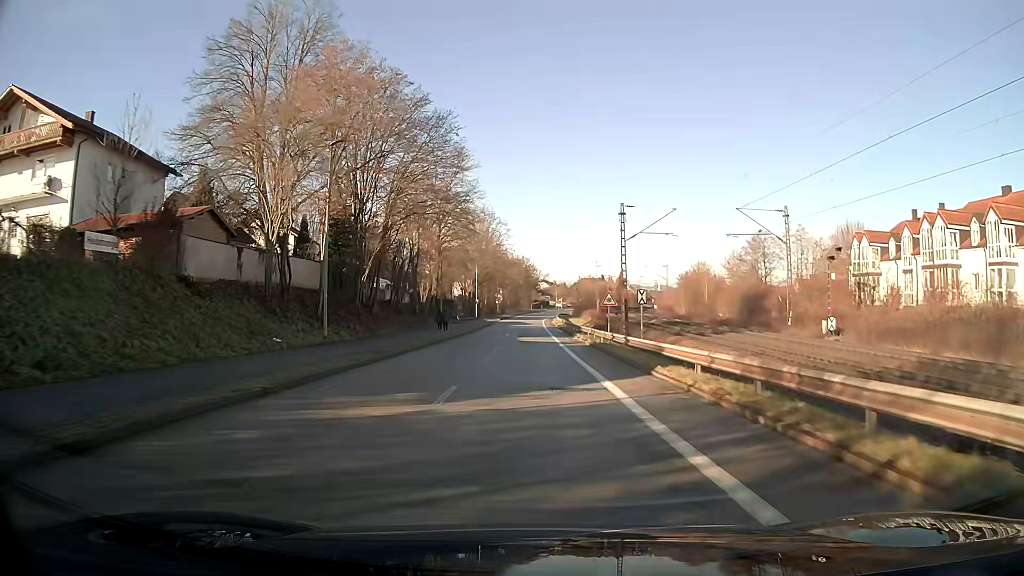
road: unclassified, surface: asphalt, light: Day
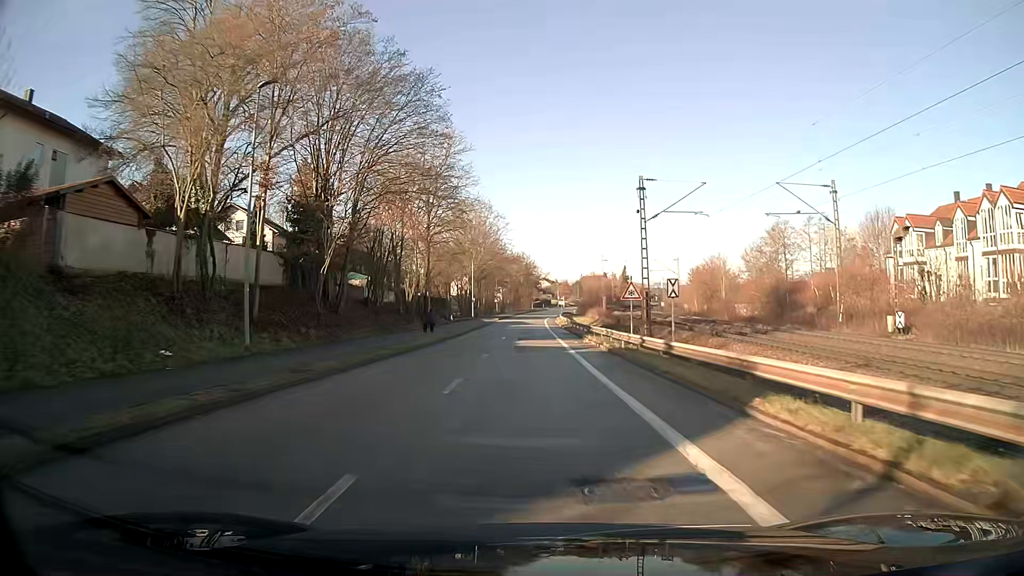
(0.0, +7.7) m; 0°
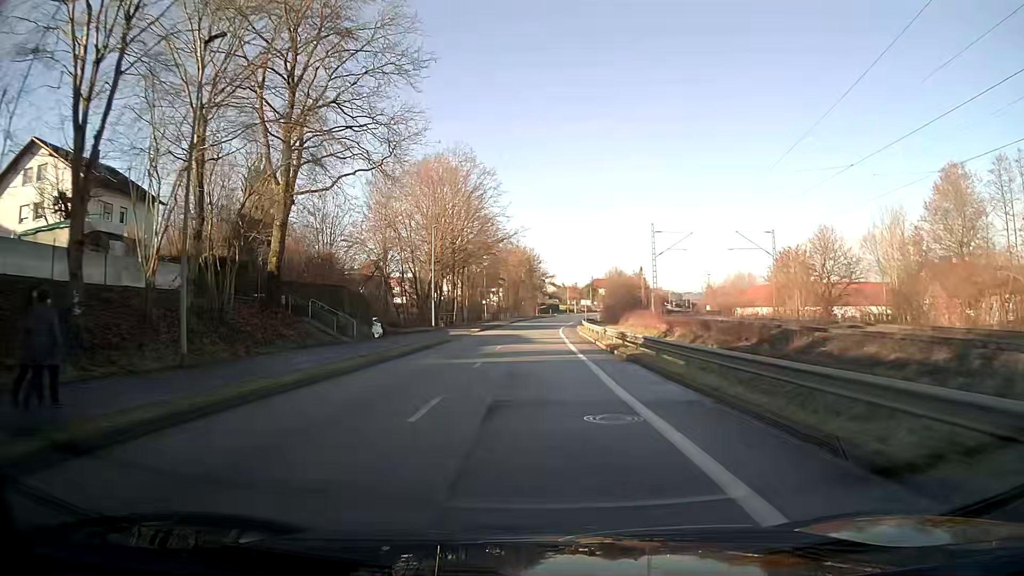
(-0.1, +39.2) m; 0°
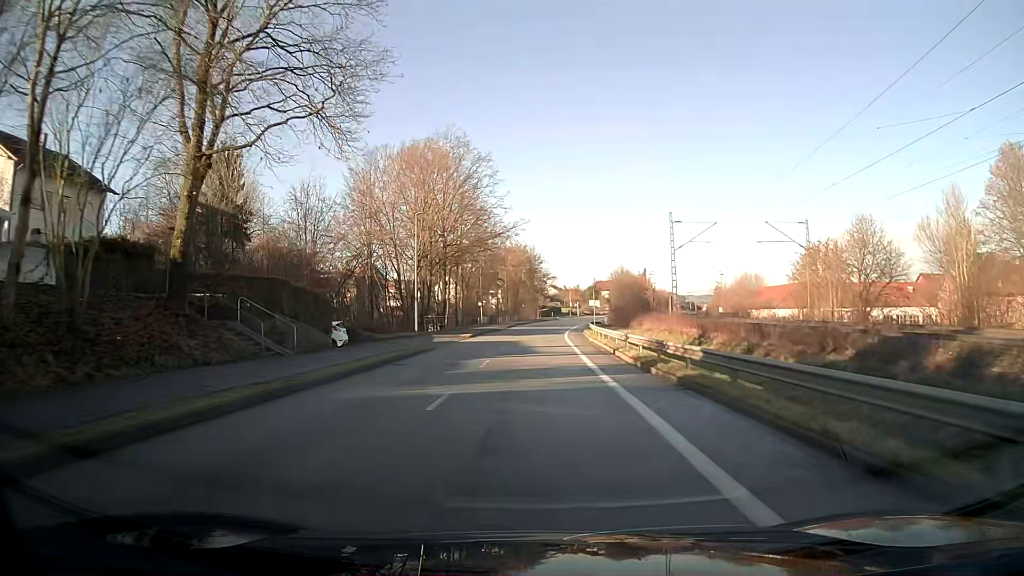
(0.0, +7.9) m; 0°
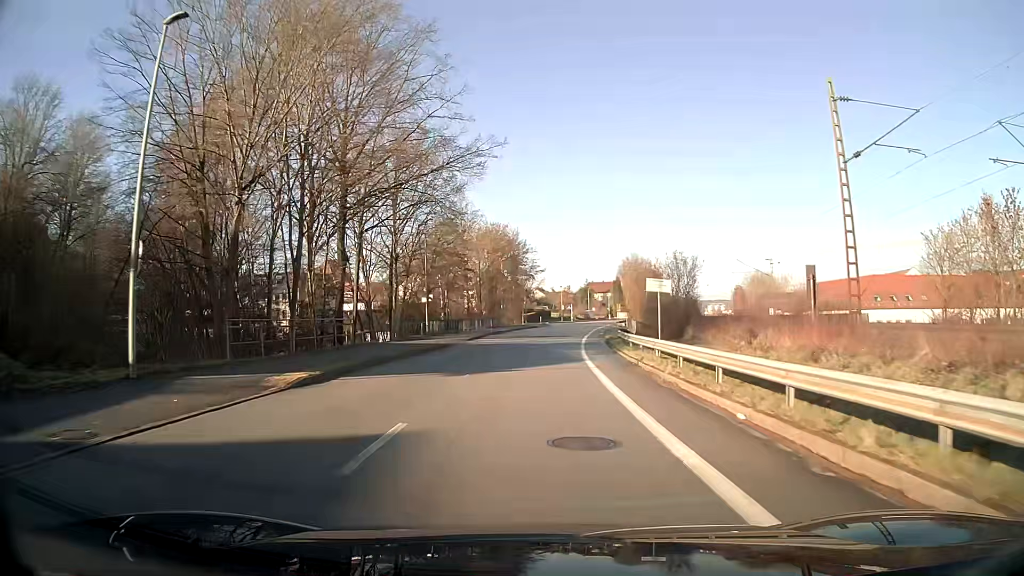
(+0.2, +31.4) m; +1°
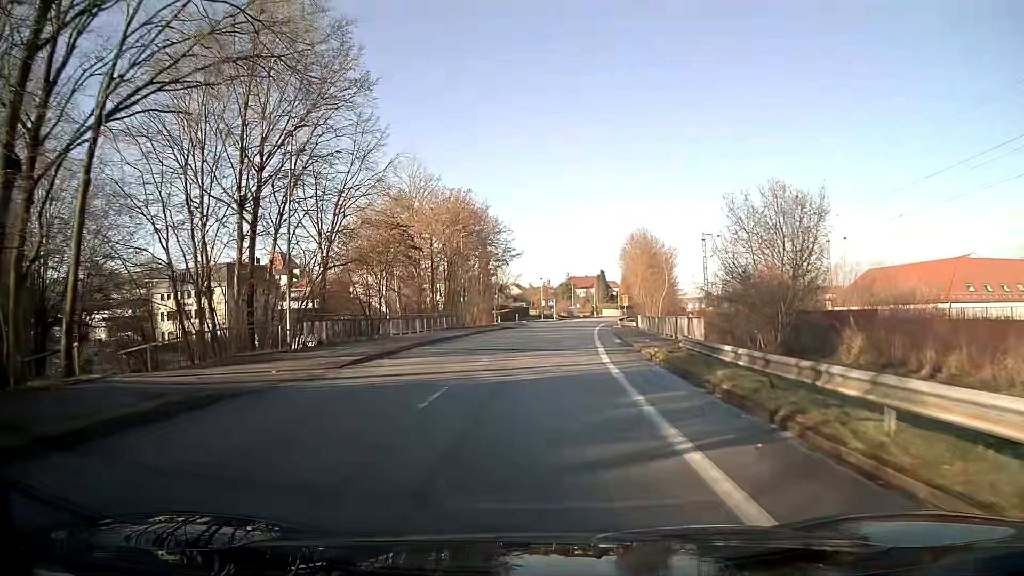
(+0.3, +23.2) m; +2°
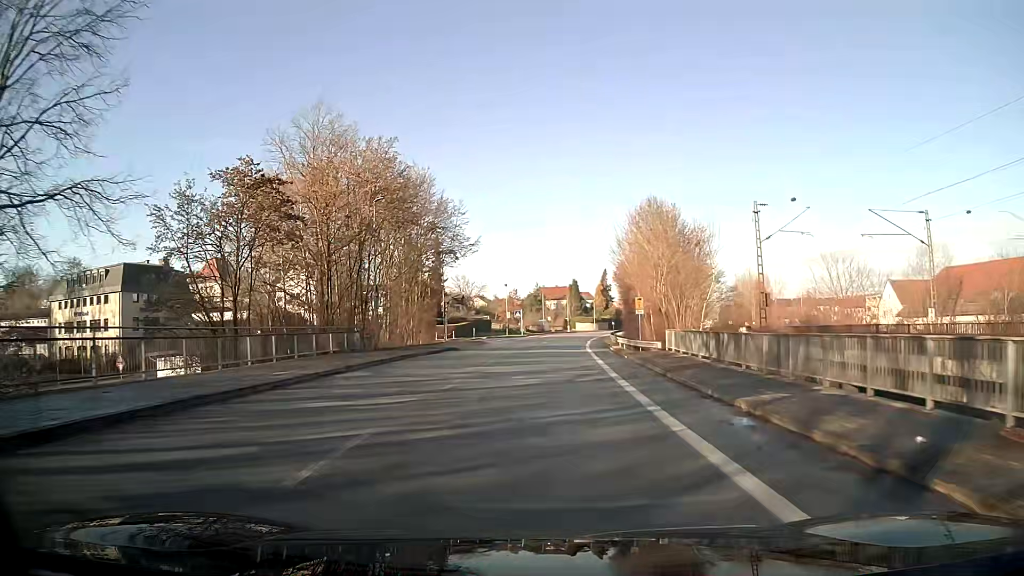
(+0.6, +22.8) m; +3°
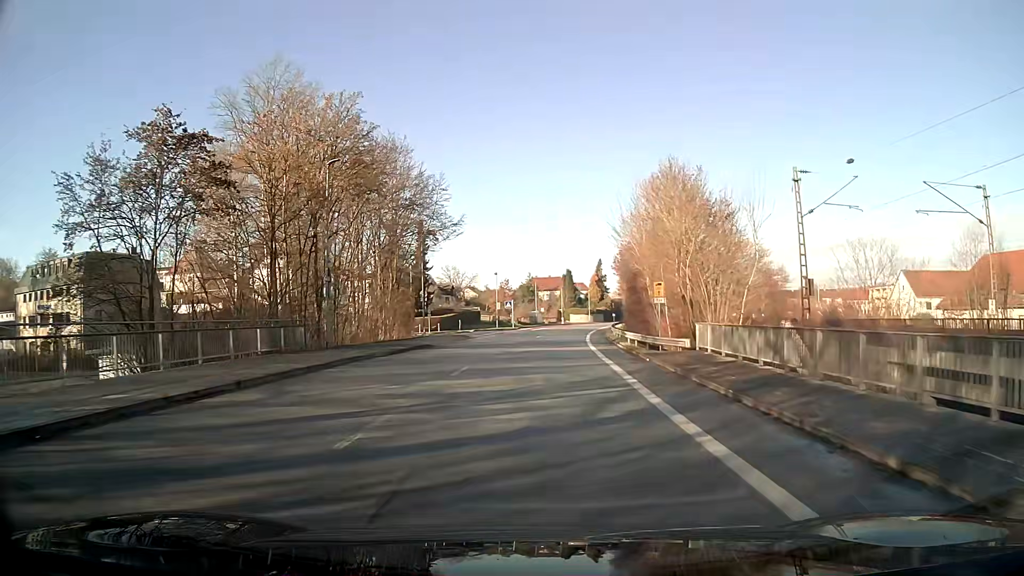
(0.0, +7.5) m; +1°
(0, +10) (0, +20) (+1, +30) (+1, +40) (+2, +50) (+3, +60) (+4, +70) (+5, +80) (+6, +90) (+8, +100) m
